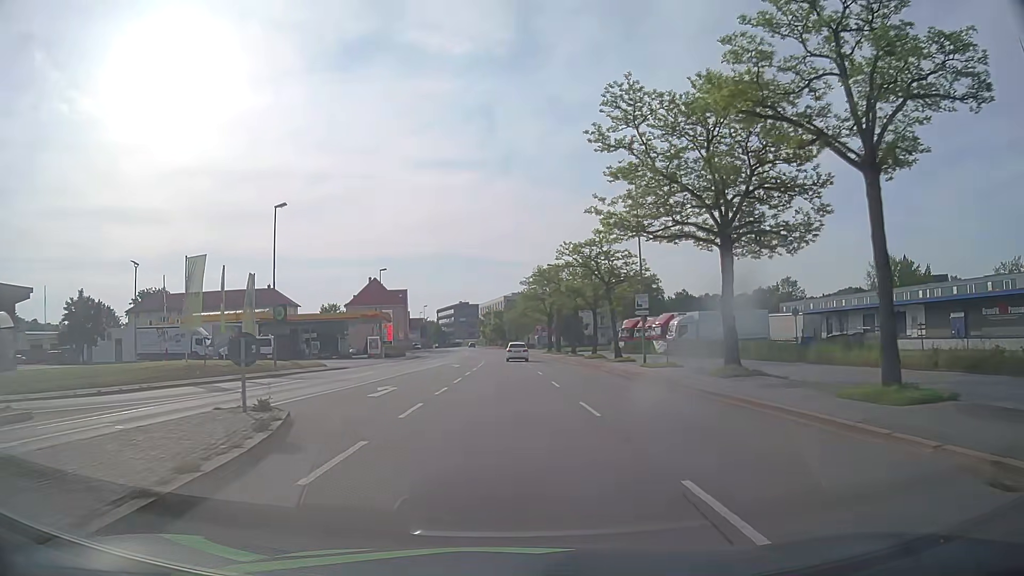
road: primary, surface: asphalt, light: Day
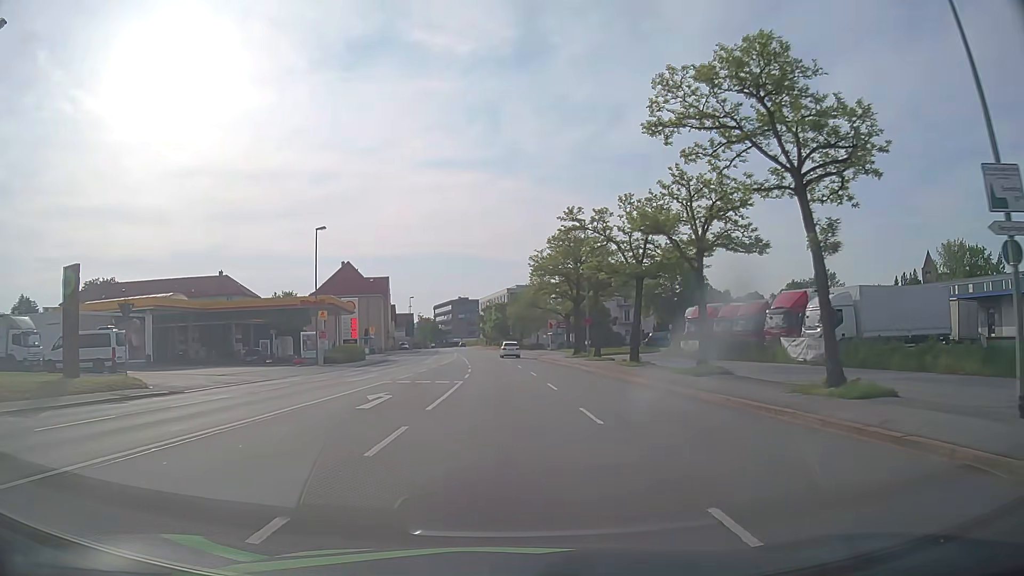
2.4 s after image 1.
(-0.4, +28.1) m; -1°
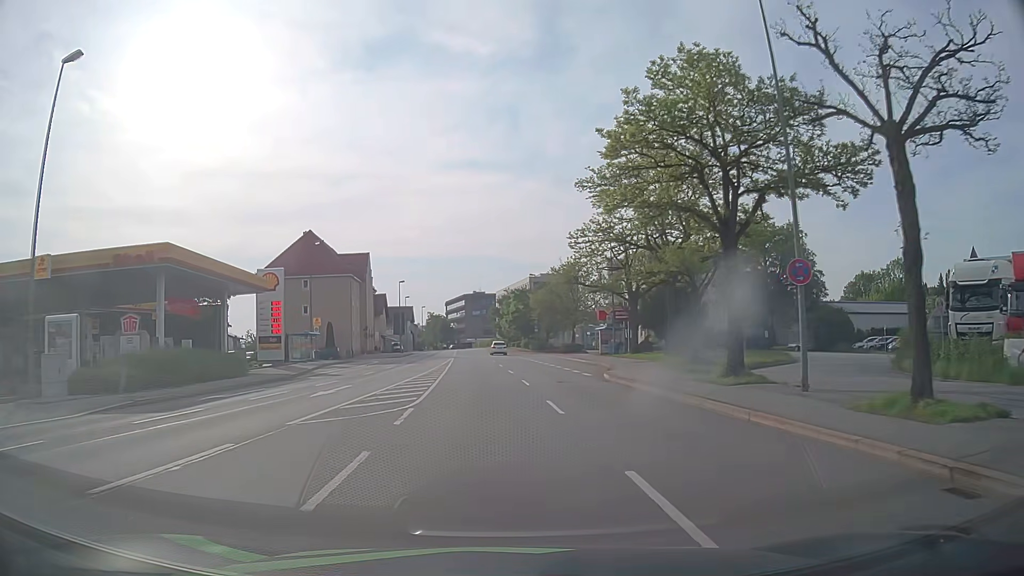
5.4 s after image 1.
(-0.2, +34.2) m; -2°
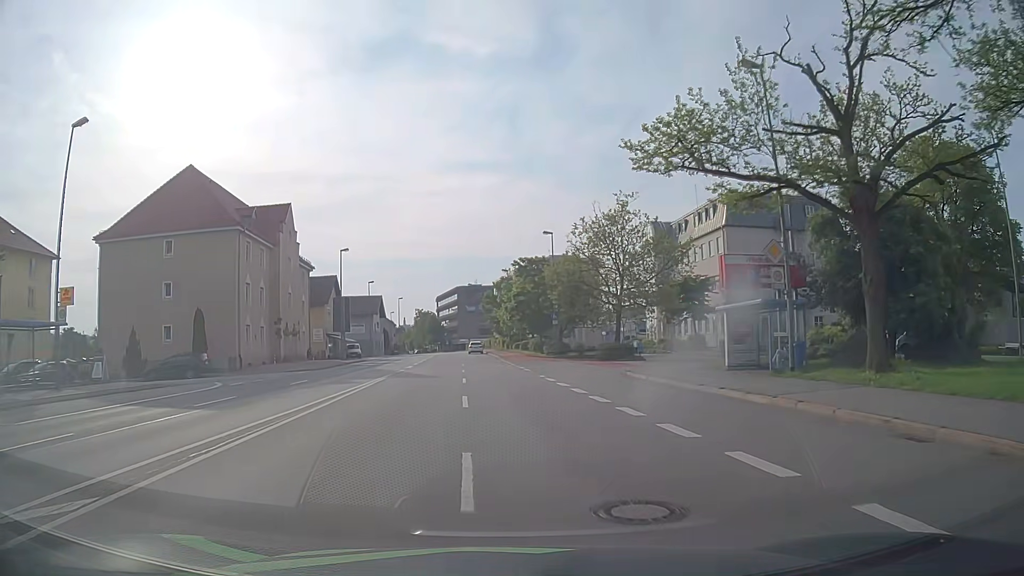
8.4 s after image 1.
(+0.1, +34.8) m; 0°
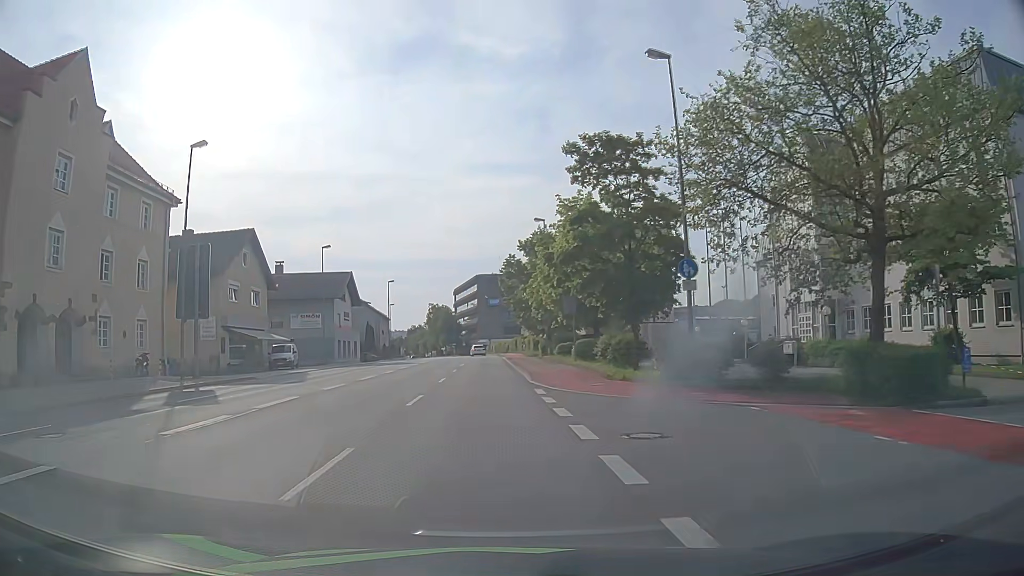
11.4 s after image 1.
(-0.4, +35.8) m; -2°
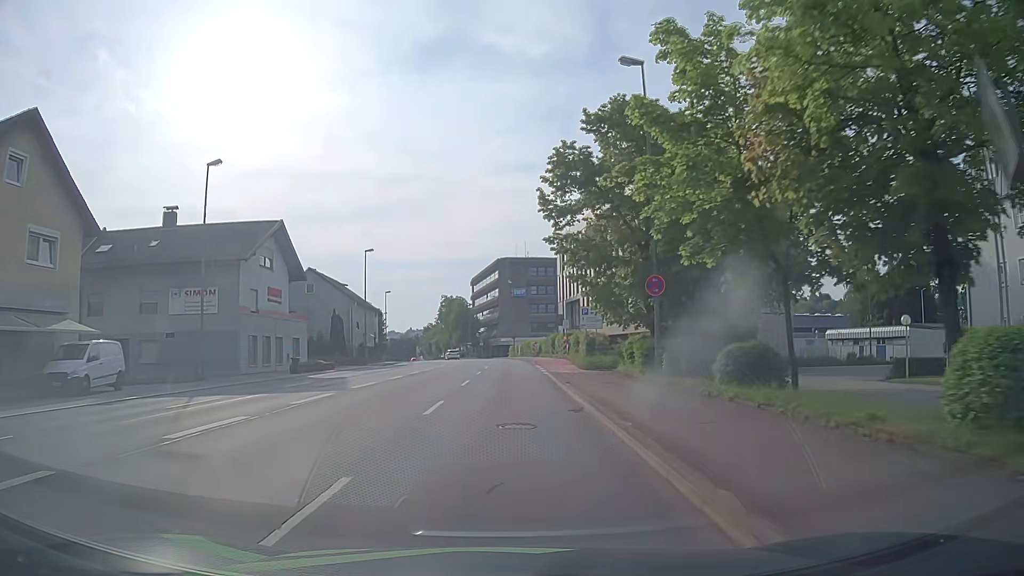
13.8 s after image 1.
(-0.8, +29.2) m; -2°
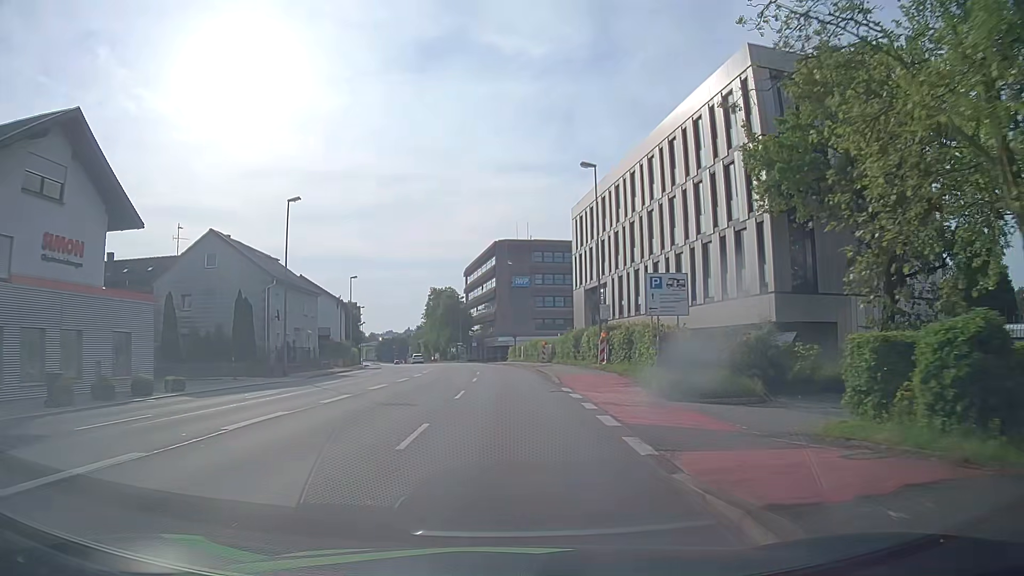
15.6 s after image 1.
(0.0, +22.1) m; 0°
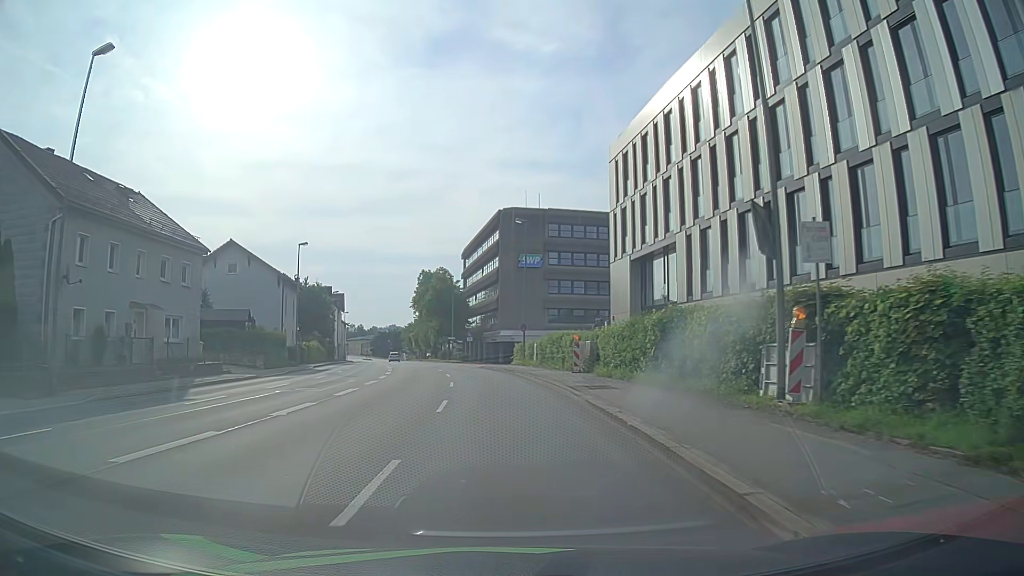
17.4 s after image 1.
(0.0, +21.9) m; -1°
(0, +10) (0, +20) (-1, +30) (-2, +40) (-3, +50) (-4, +60) (-6, +70) (-8, +79) (-9, +89) (-11, +99) m
